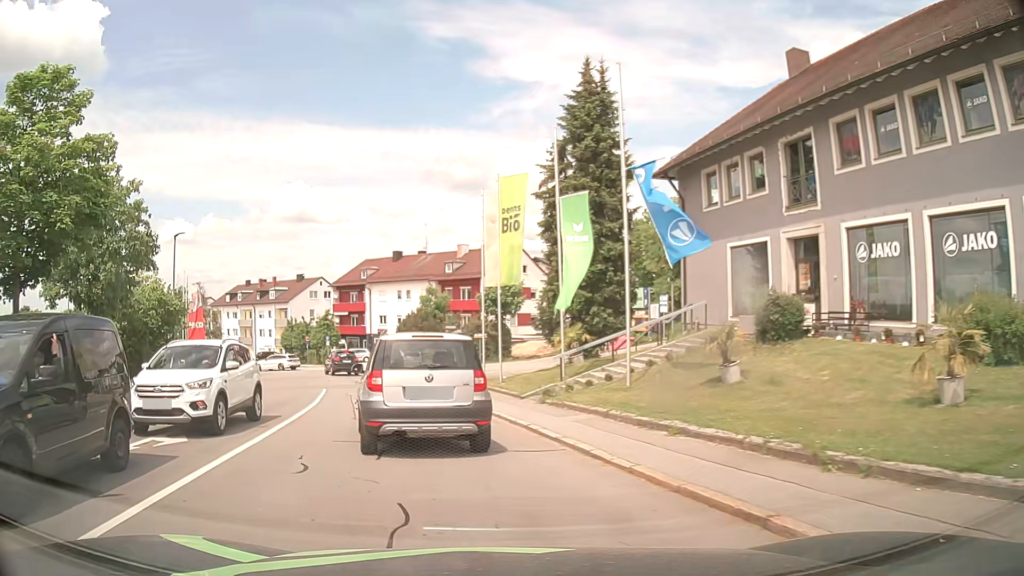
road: residential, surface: asphalt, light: Day
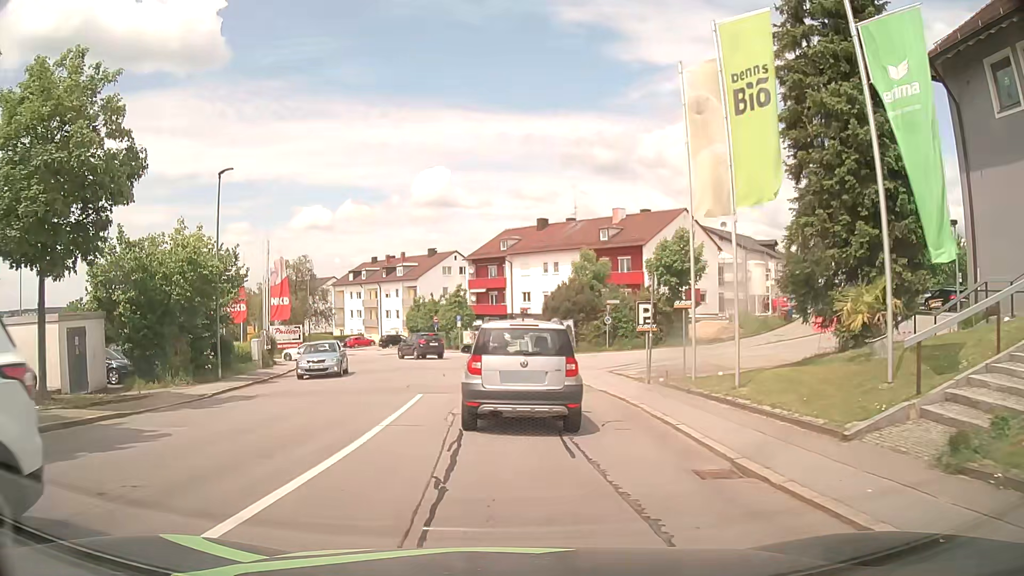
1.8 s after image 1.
(-1.9, +11.6) m; -14°
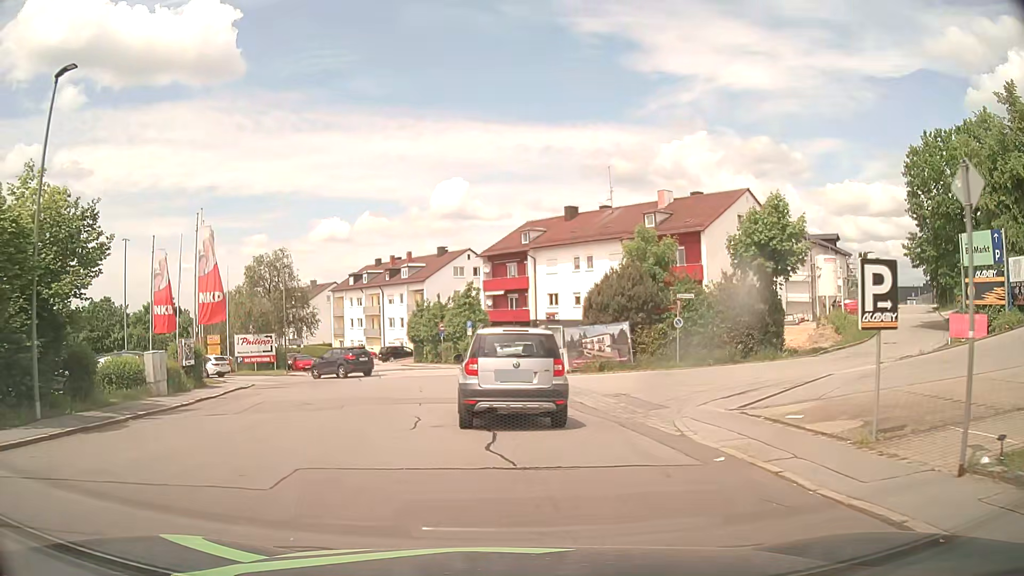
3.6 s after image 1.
(-0.3, +12.4) m; -2°
